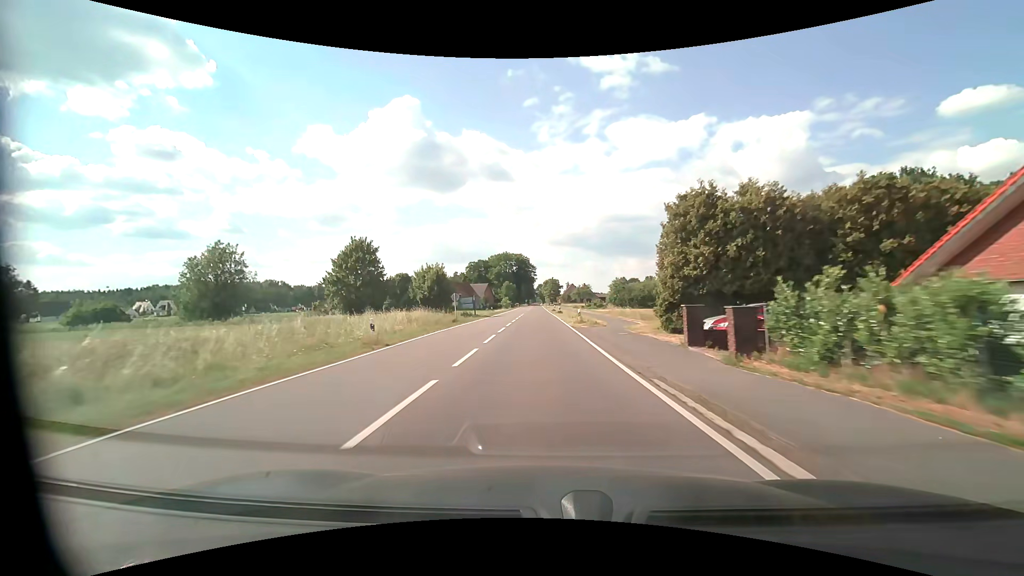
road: tertiary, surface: asphalt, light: Day
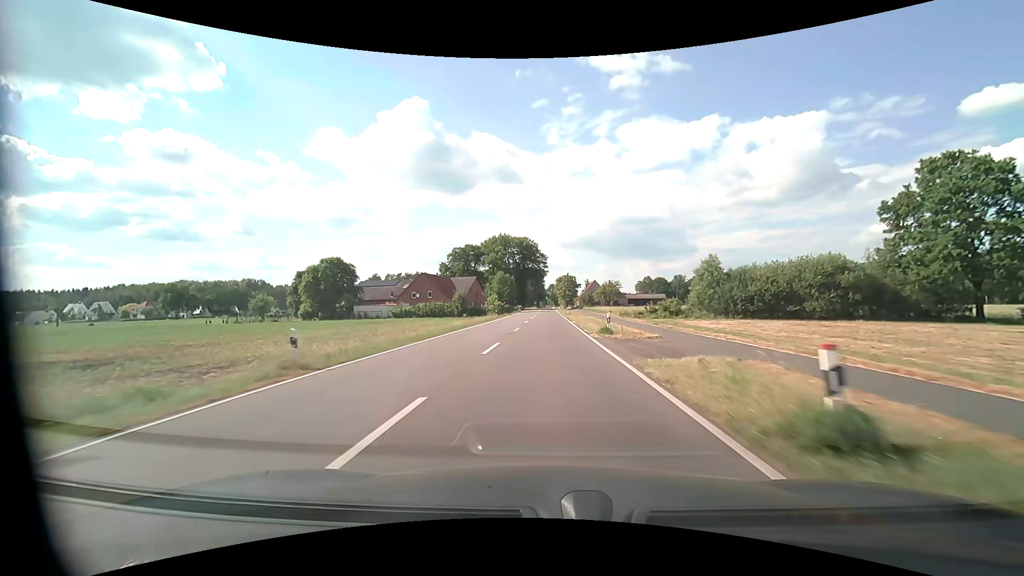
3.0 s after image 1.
(-0.7, +56.6) m; -1°
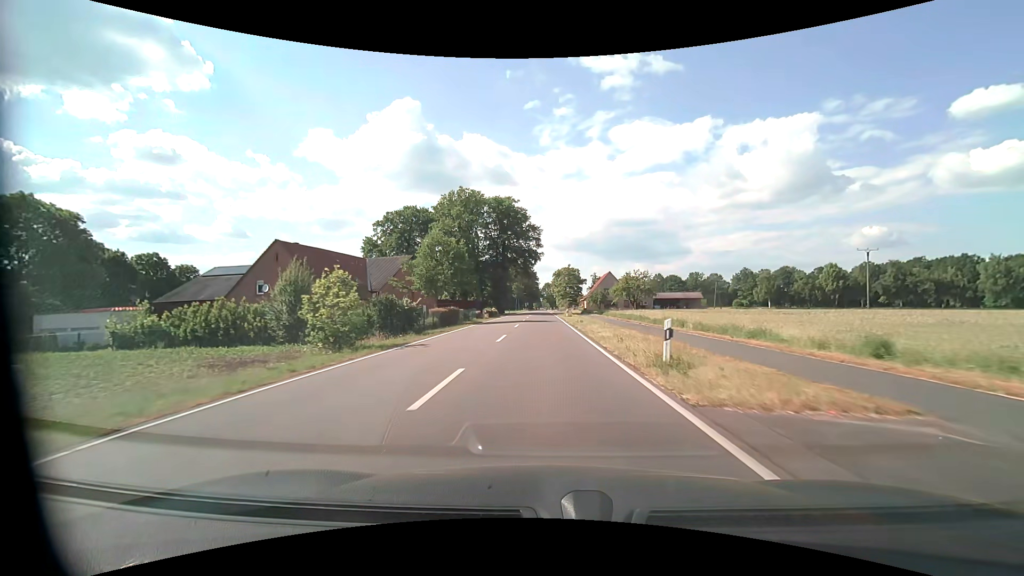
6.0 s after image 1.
(+0.3, +55.8) m; +1°
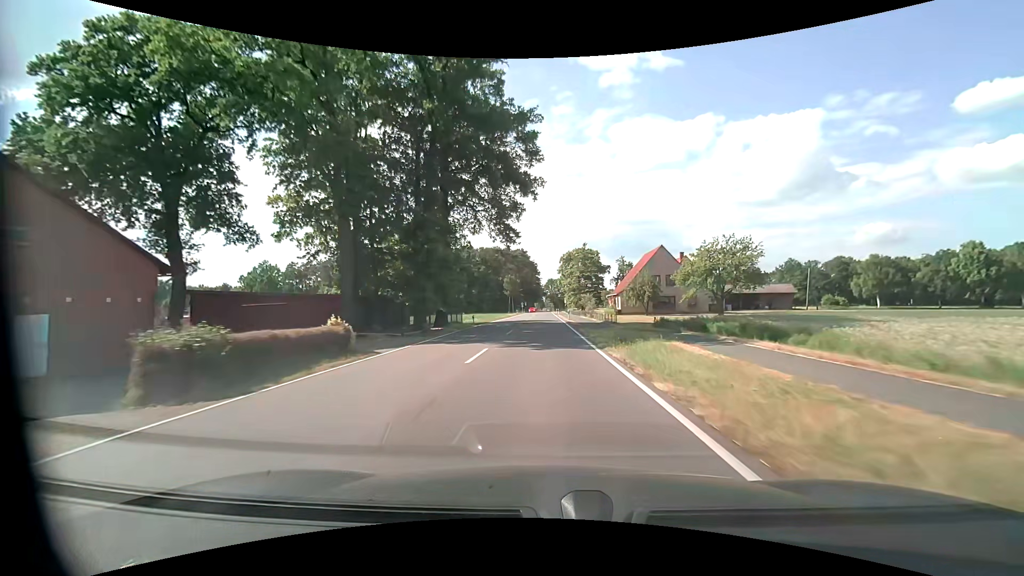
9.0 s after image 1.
(0.0, +55.4) m; 0°
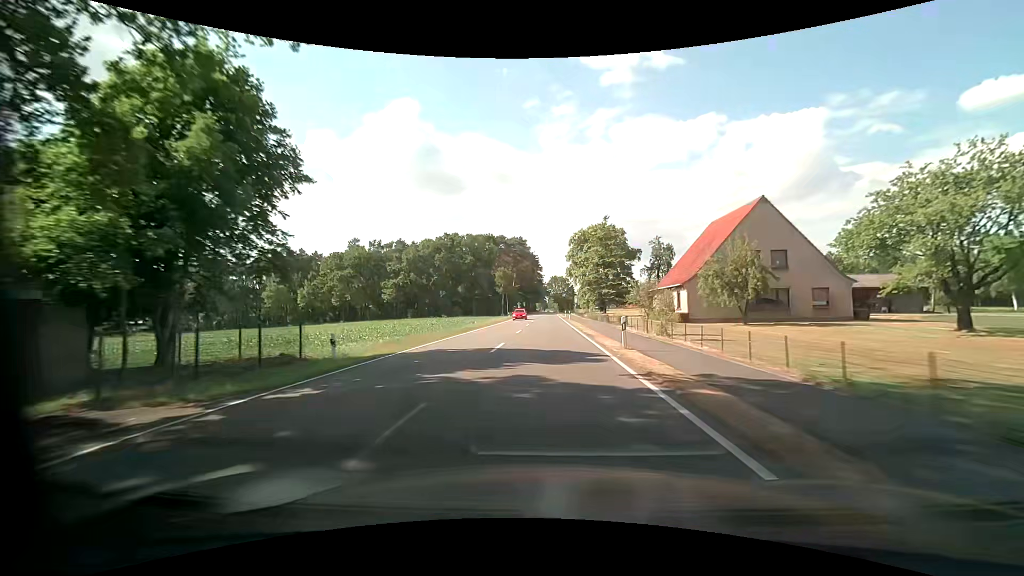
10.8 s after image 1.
(-0.1, +33.3) m; 0°
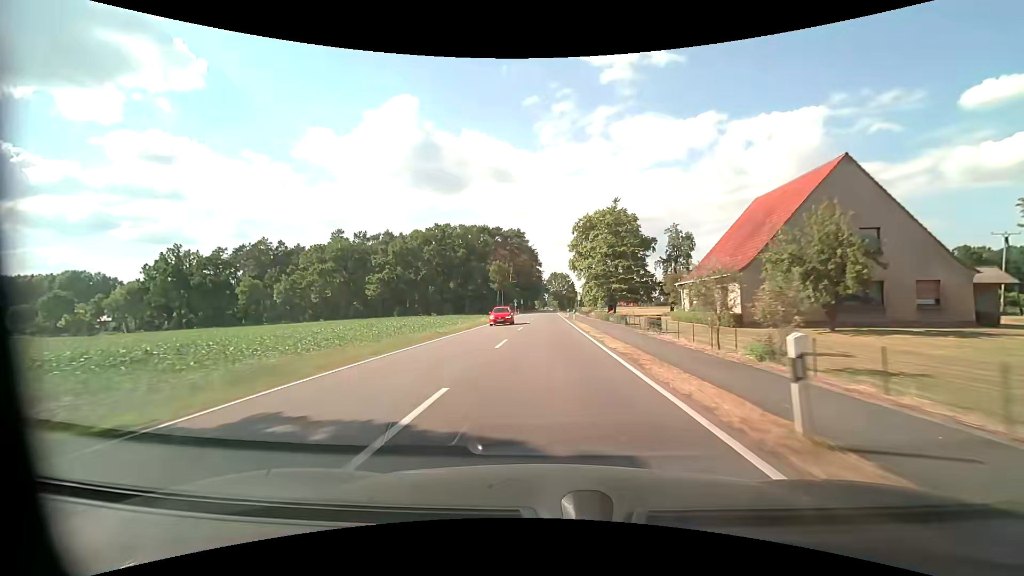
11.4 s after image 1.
(0.0, +11.1) m; 0°
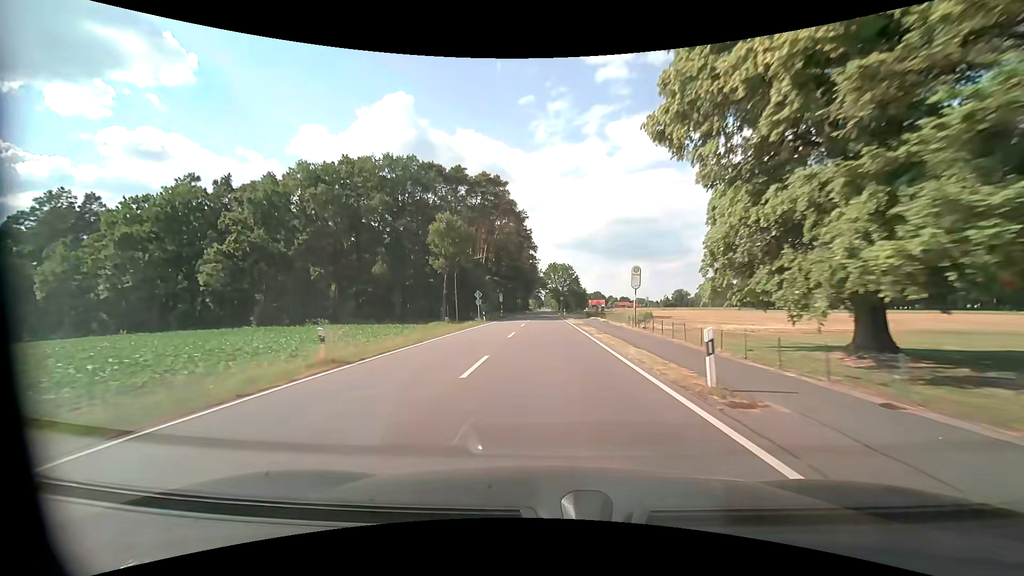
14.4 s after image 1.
(+0.2, +55.6) m; 0°
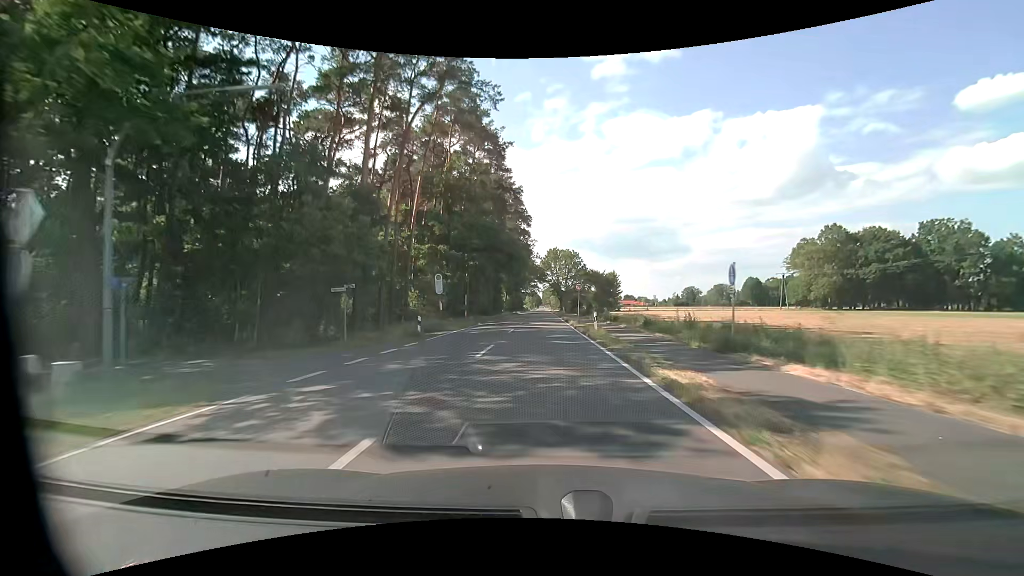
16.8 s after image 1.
(+0.1, +44.6) m; 0°
(0, +10) (0, +20) (0, +30) (0, +40) (0, +50) (0, +60) (0, +70) (0, +80) (0, +90) (0, +100) m
